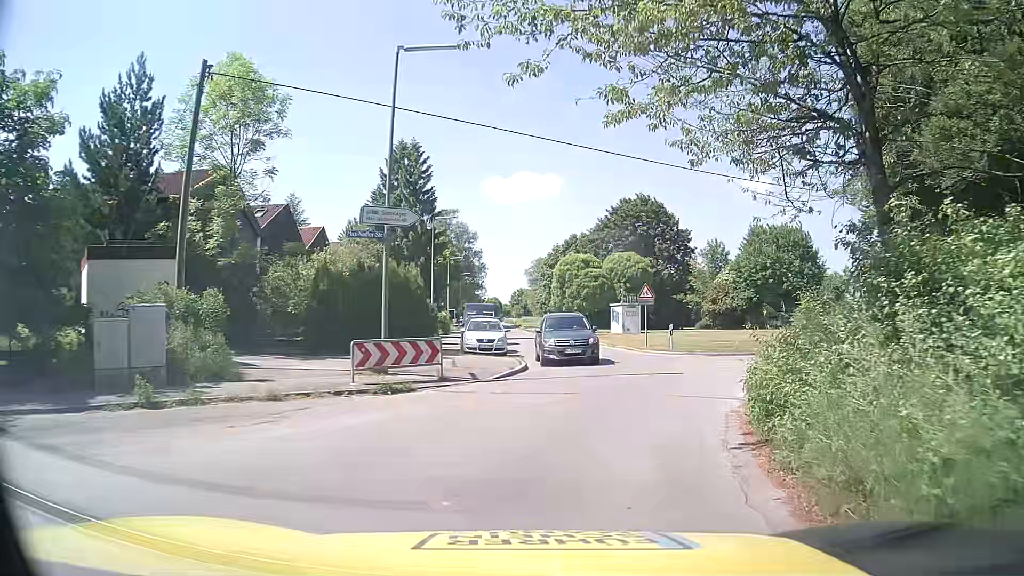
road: residential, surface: asphalt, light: Day
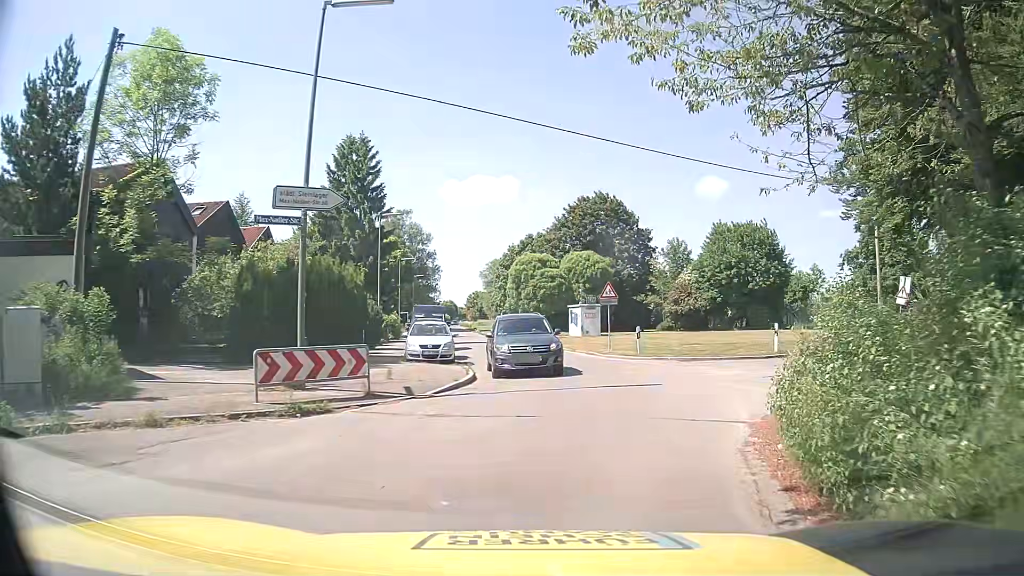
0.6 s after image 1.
(+0.2, +2.9) m; +6°
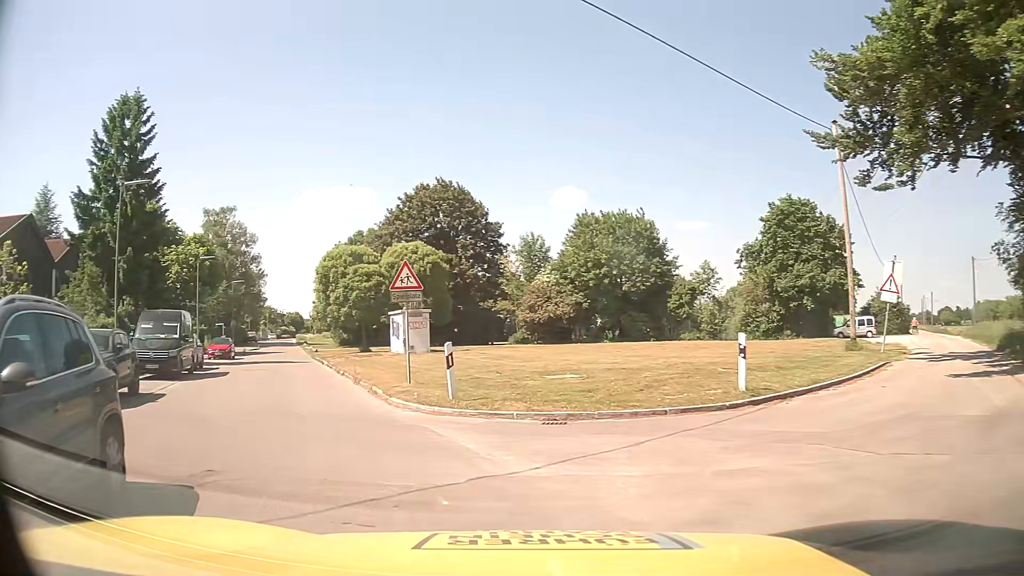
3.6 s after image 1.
(+2.7, +13.7) m; +13°
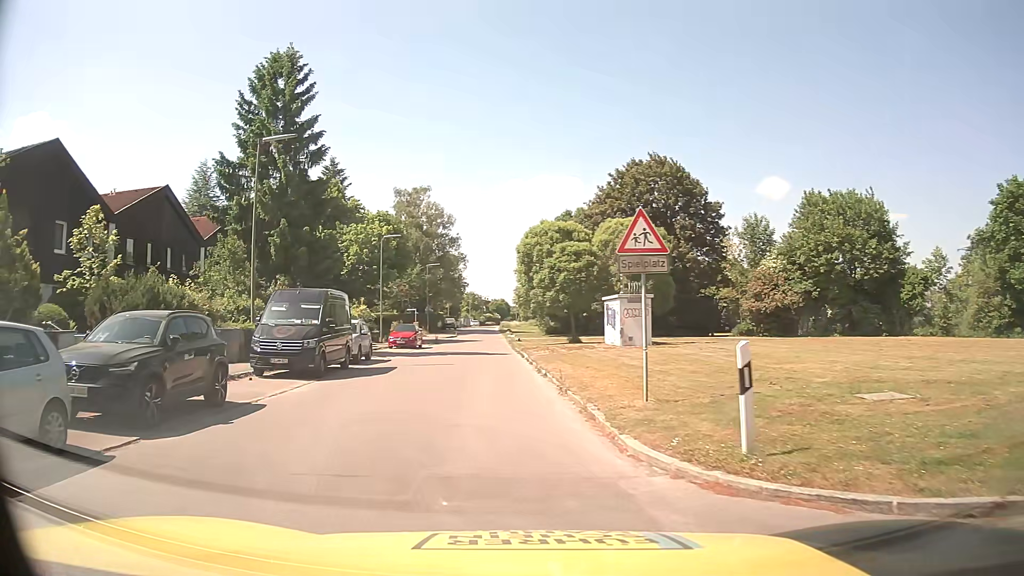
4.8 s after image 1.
(-0.9, +6.2) m; -16°
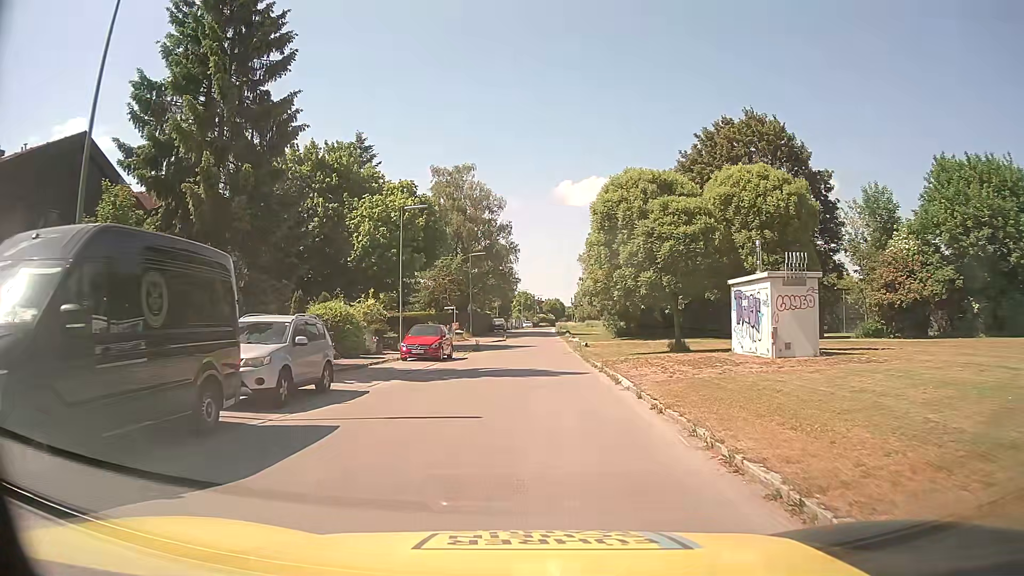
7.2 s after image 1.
(-1.3, +13.9) m; -6°
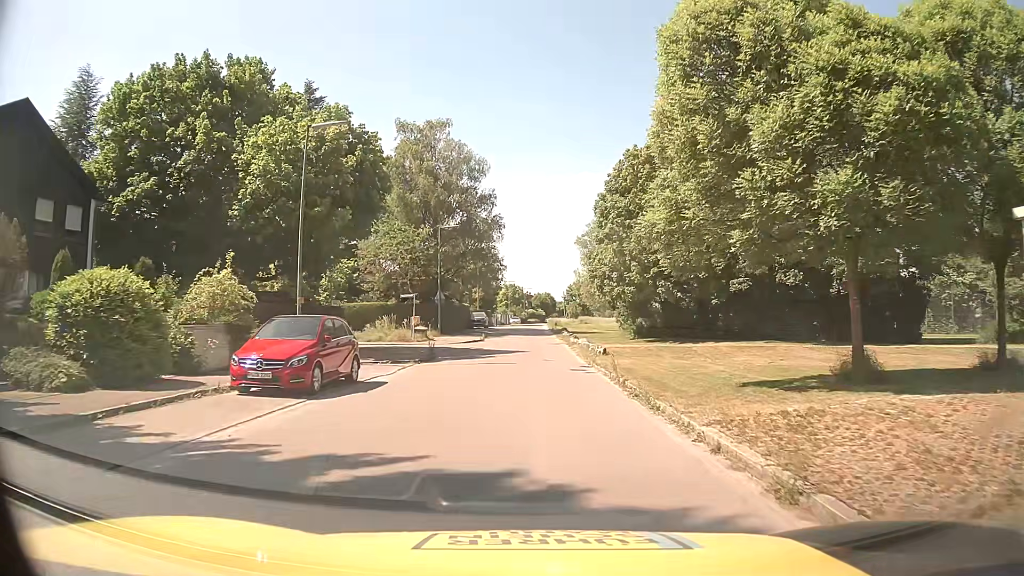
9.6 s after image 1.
(+0.2, +16.3) m; +1°
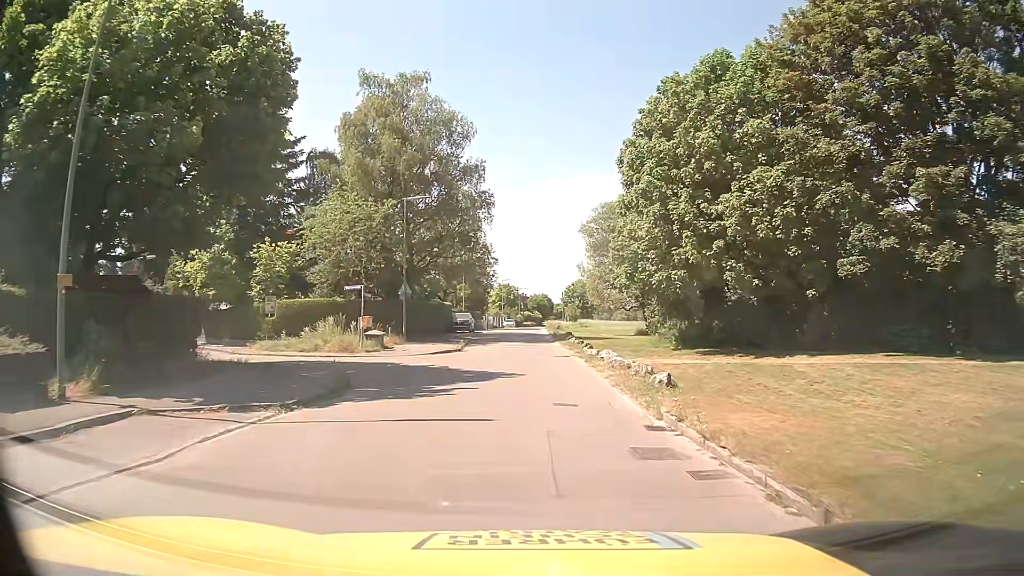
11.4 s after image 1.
(-0.1, +13.1) m; 0°
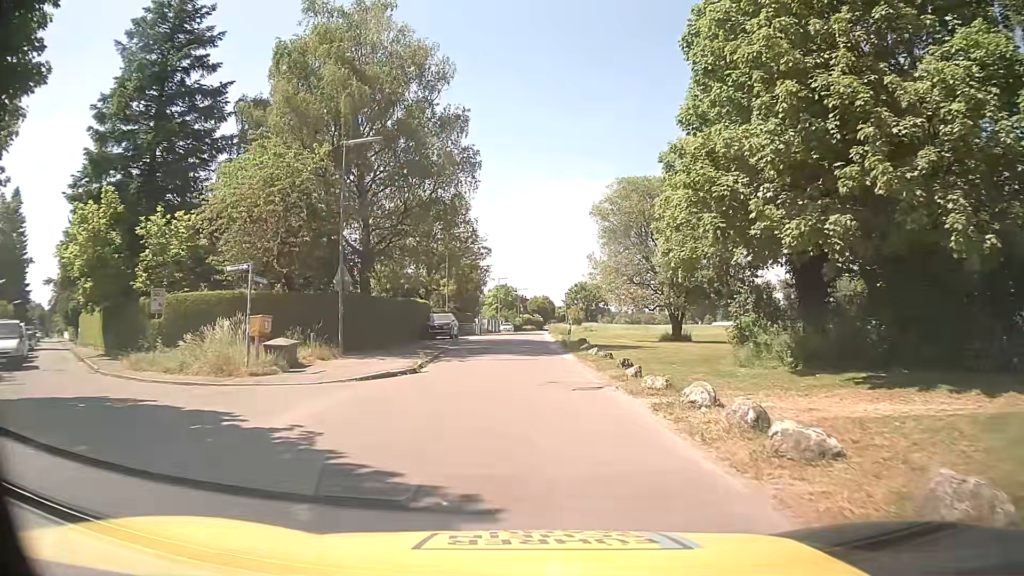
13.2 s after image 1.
(+0.1, +13.2) m; 0°
